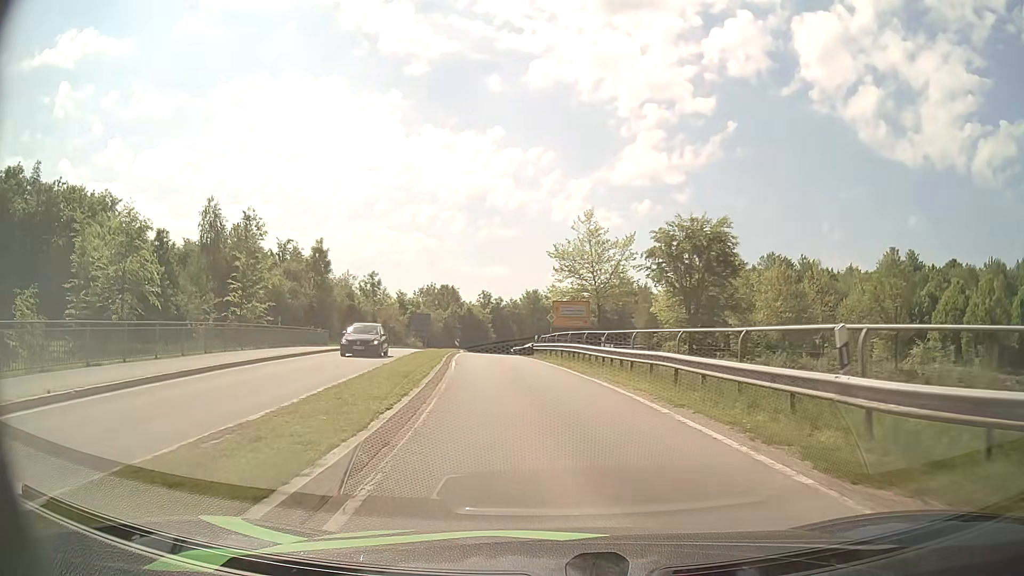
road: primary_link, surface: asphalt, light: Day
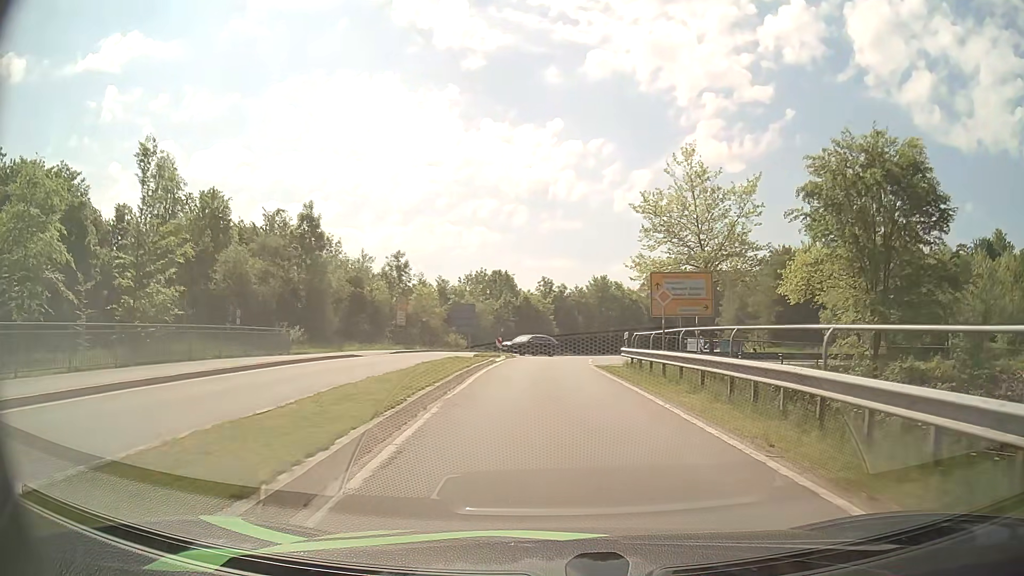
(-1.1, +18.7) m; -6°
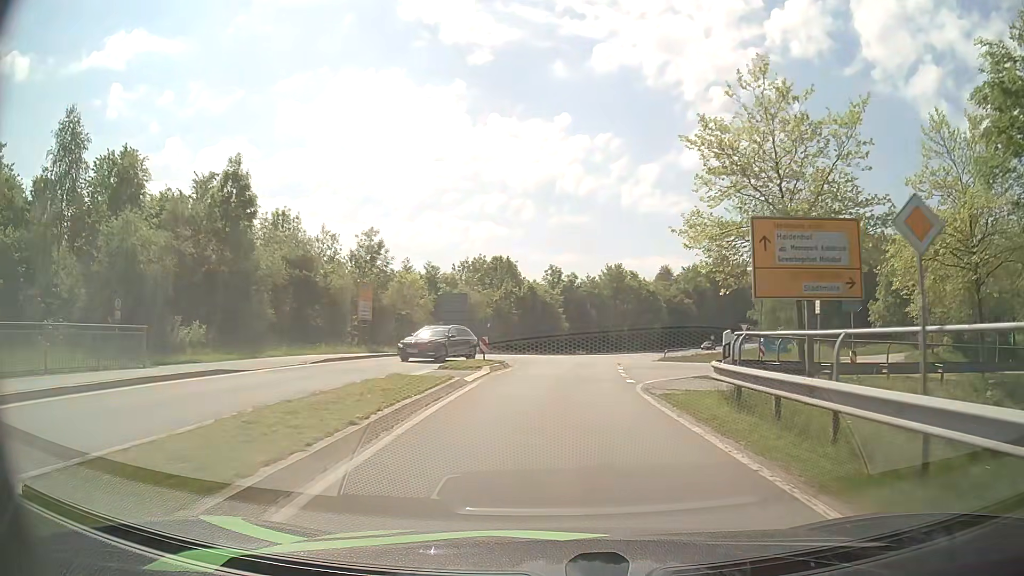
(-0.1, +12.9) m; -1°
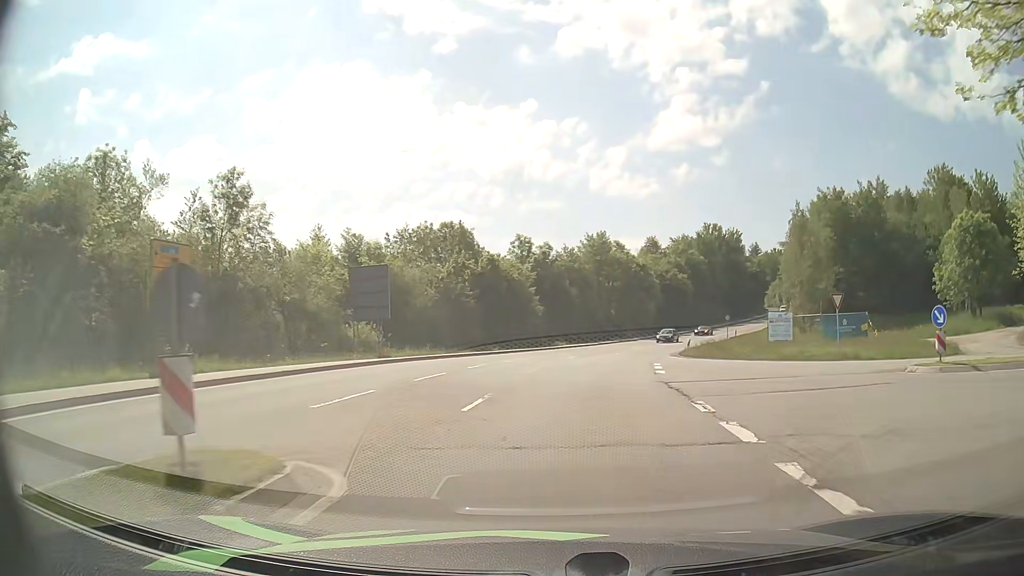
(+0.3, +20.3) m; +2°
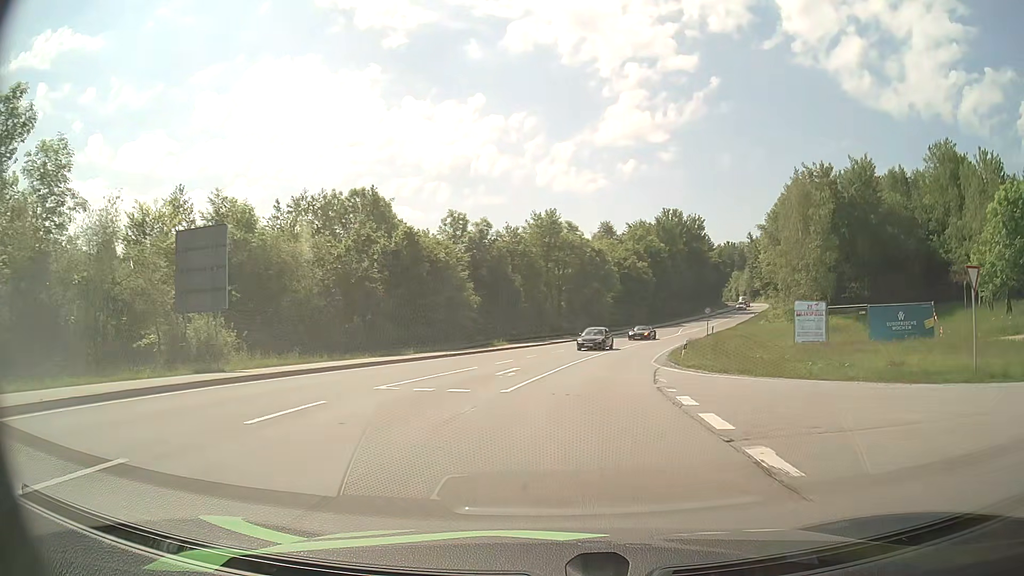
(+0.5, +14.1) m; +4°
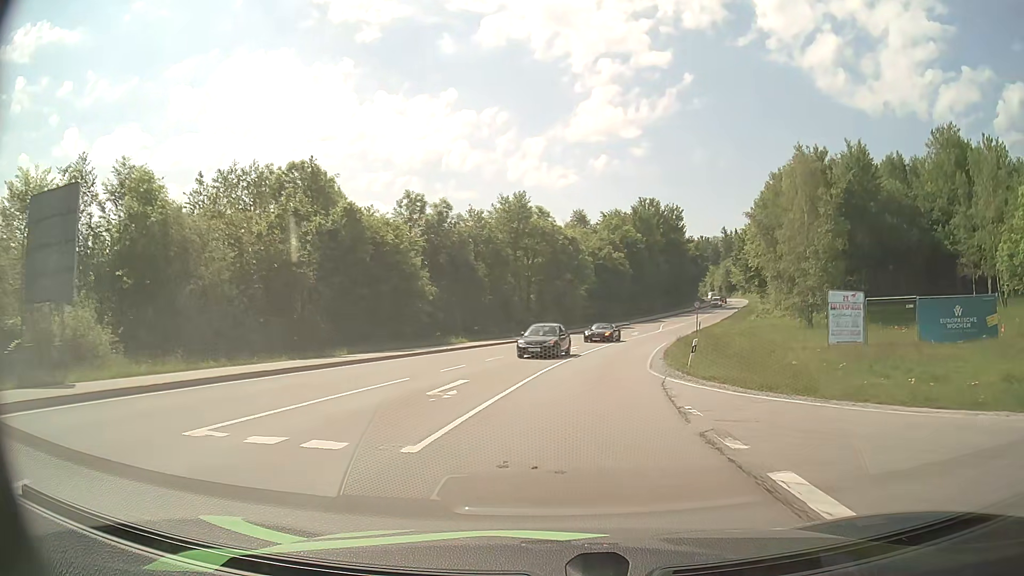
(+0.2, +7.4) m; +2°
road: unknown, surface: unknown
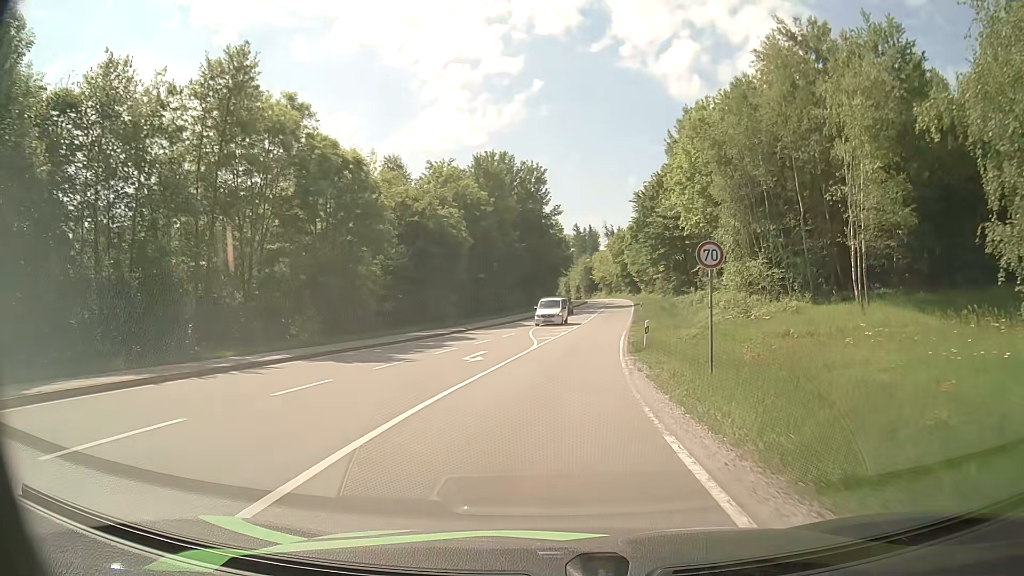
(+4.7, +38.4) m; +14°
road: secondary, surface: asphalt
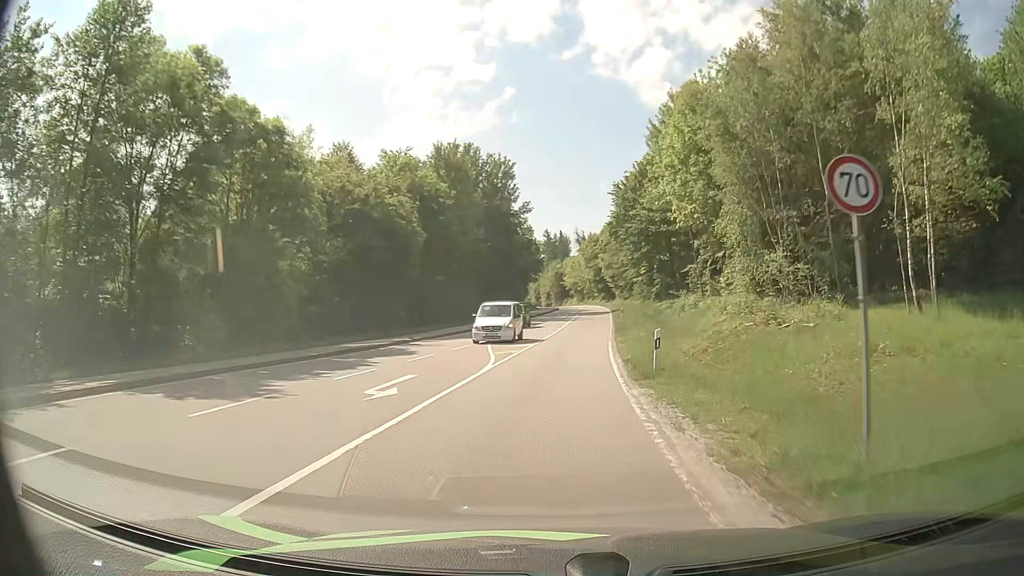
(+0.2, +8.2) m; +3°
